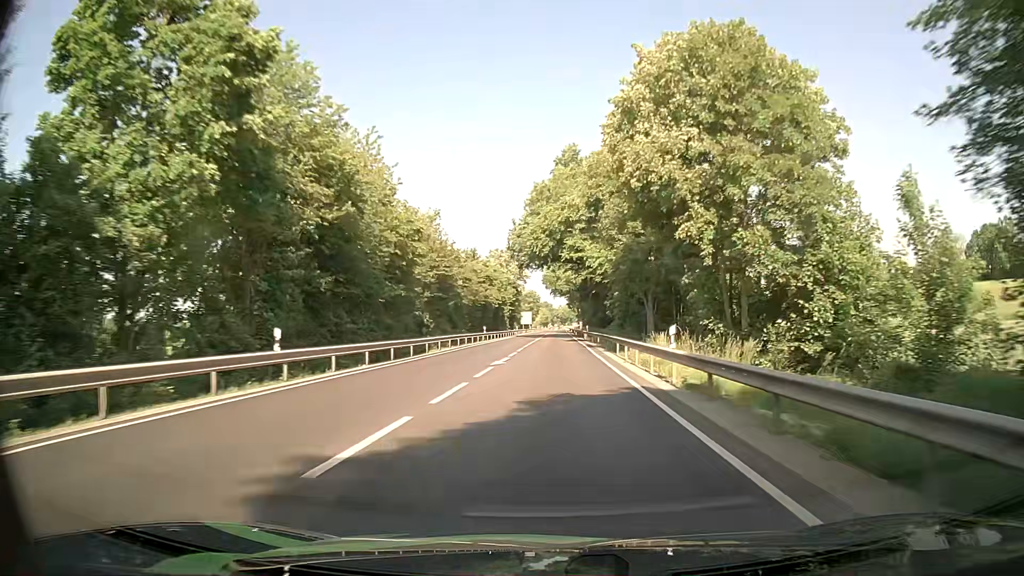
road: primary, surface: asphalt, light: Day
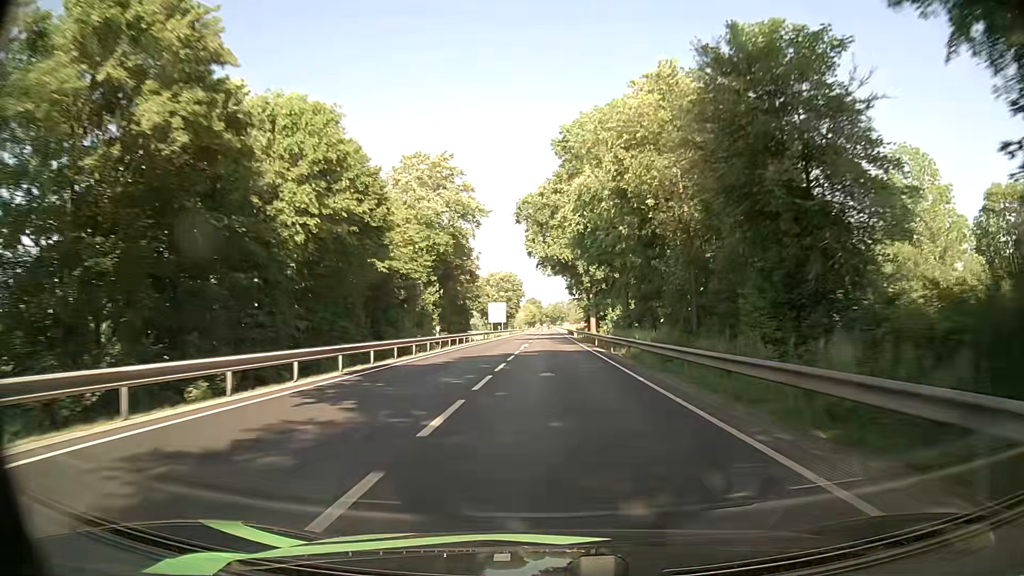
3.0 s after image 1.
(+0.6, +76.0) m; 0°
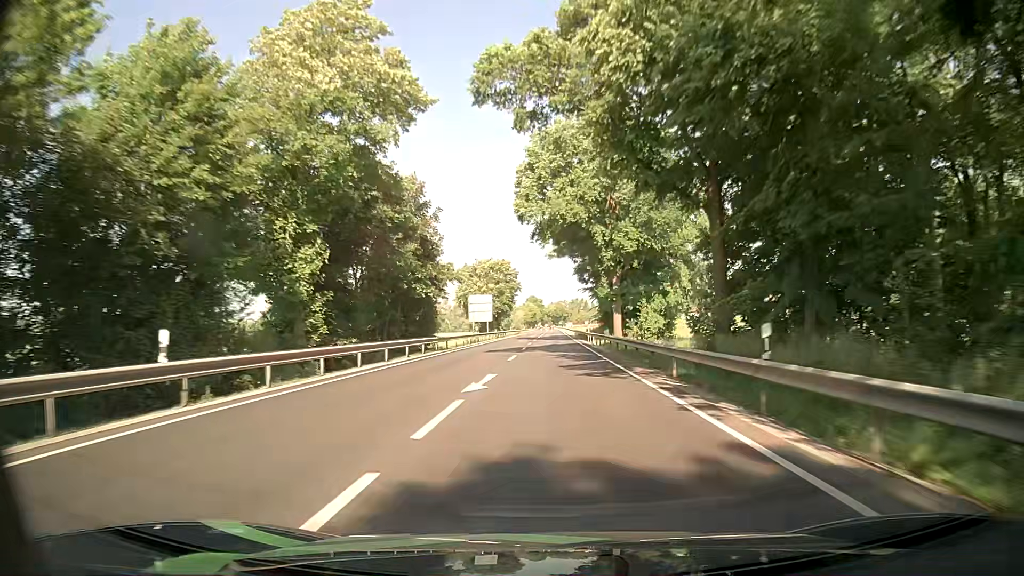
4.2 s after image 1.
(+0.3, +30.2) m; 0°
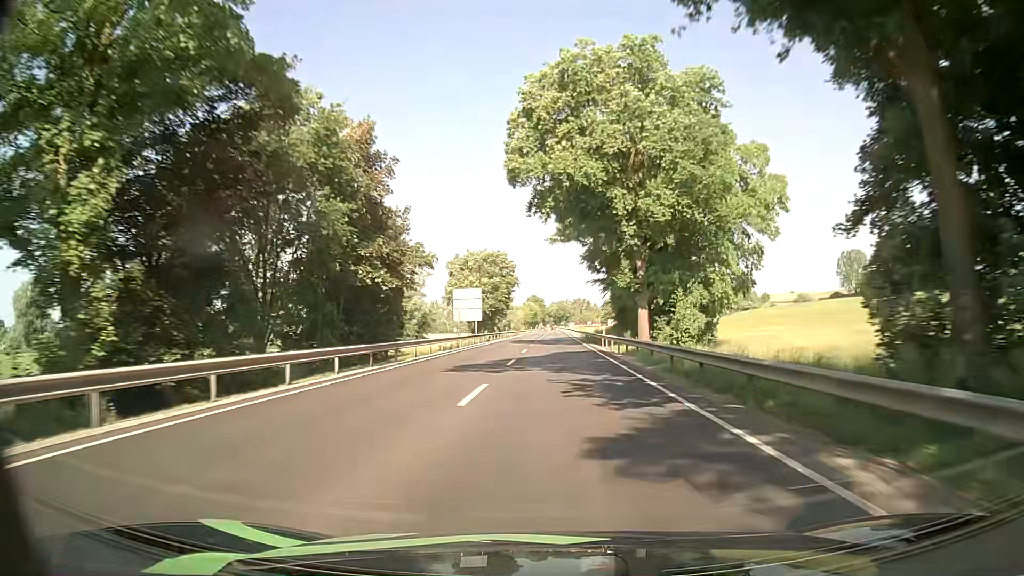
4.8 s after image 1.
(0.0, +15.0) m; 0°
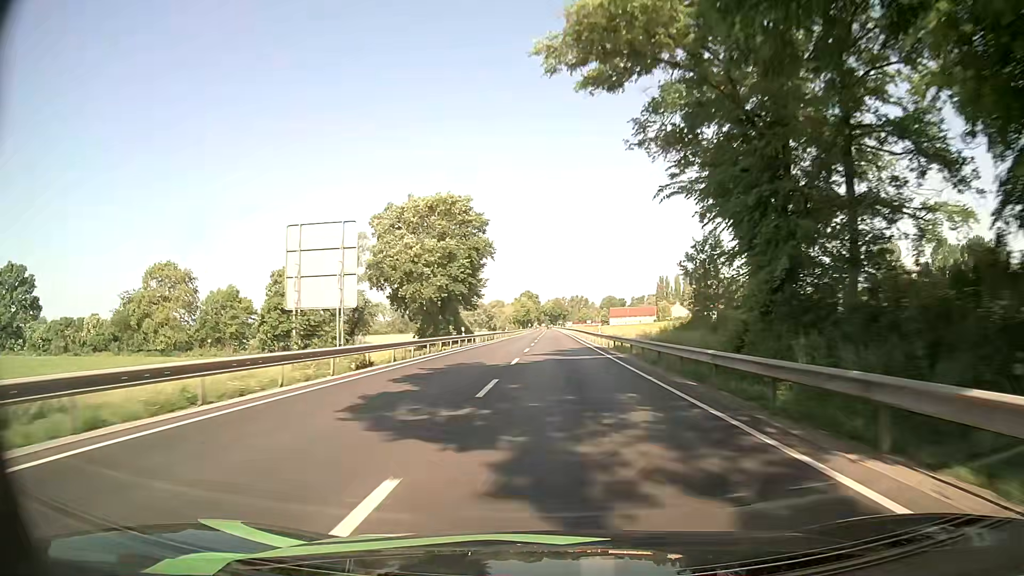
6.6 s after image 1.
(0.0, +44.9) m; 0°
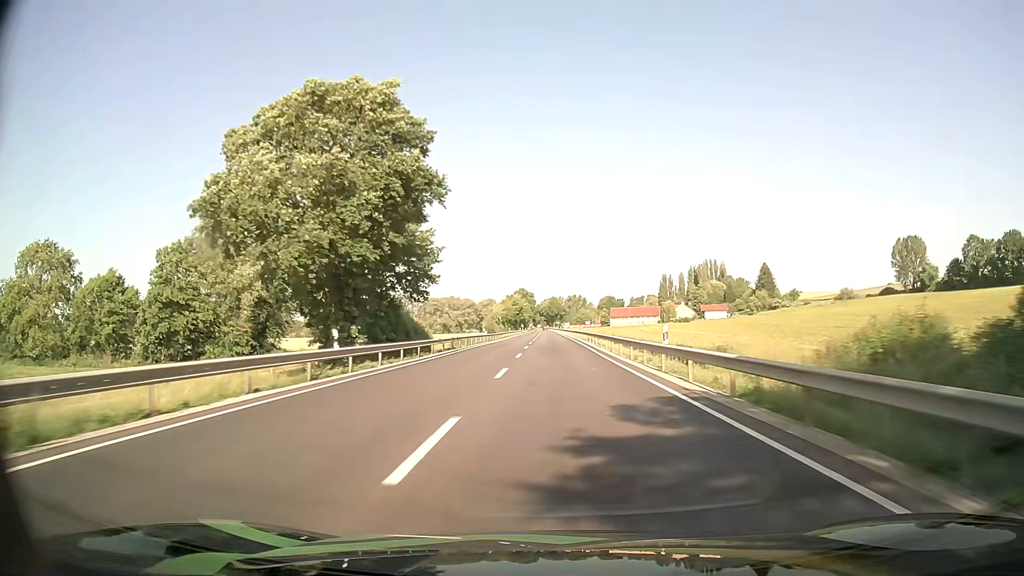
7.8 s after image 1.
(0.0, +29.9) m; 0°
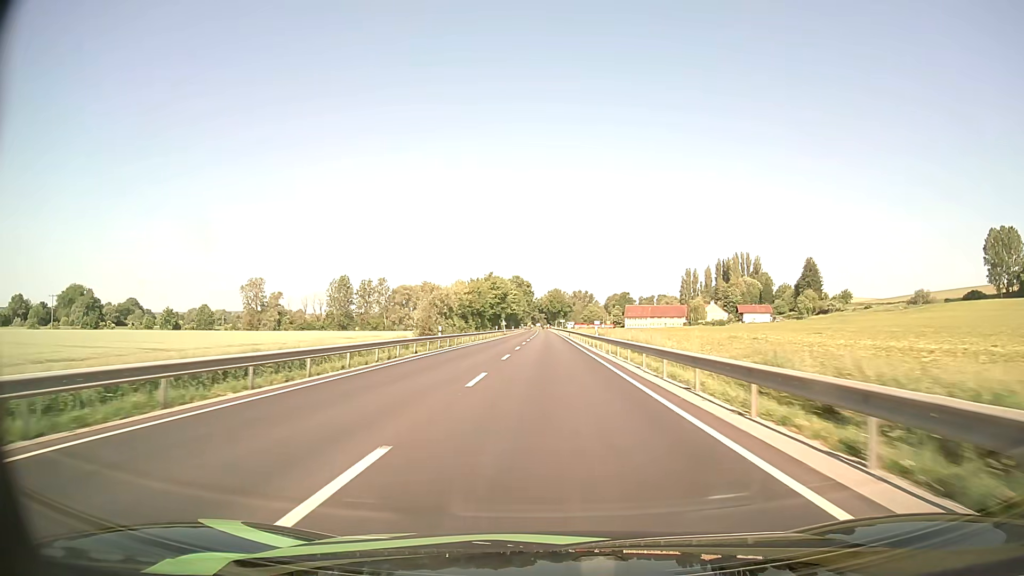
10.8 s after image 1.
(+0.4, +75.3) m; 0°
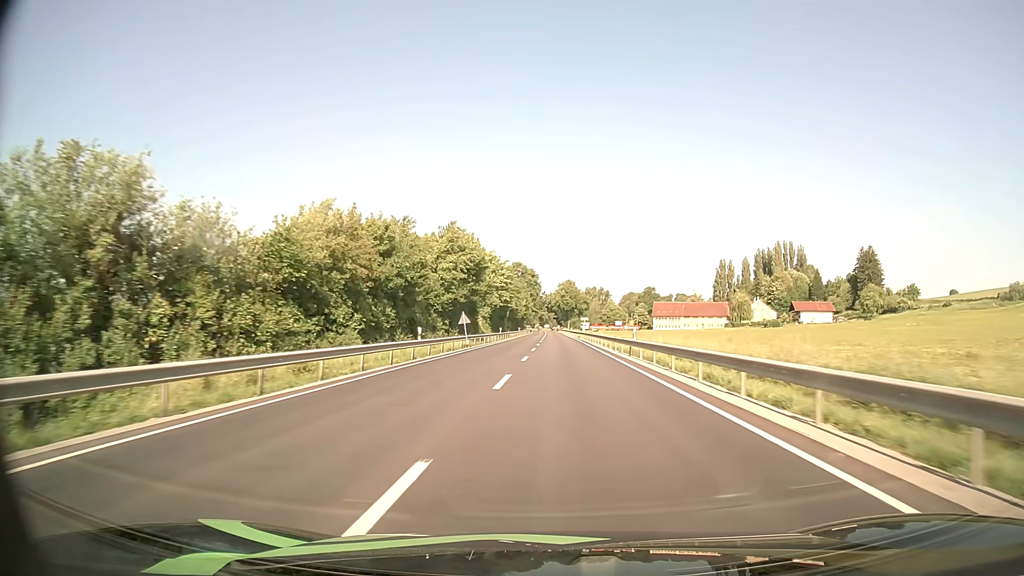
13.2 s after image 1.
(-0.6, +61.3) m; -1°
(0, +10) (0, +20) (0, +30) (0, +40) (0, +50) (+1, +60) (+1, +70) (+1, +80) (+1, +90) (+1, +100) m
